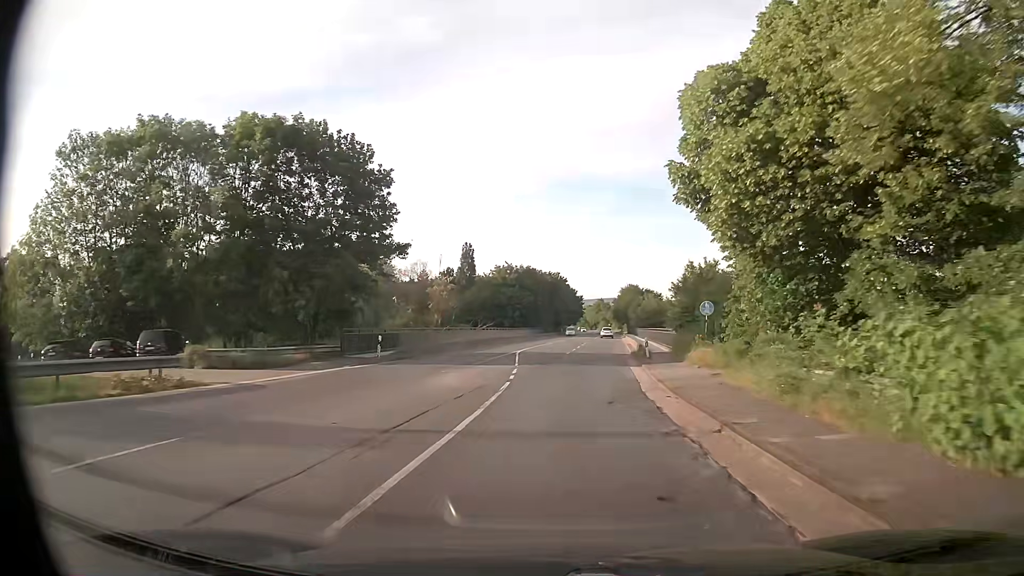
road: secondary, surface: asphalt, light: Day
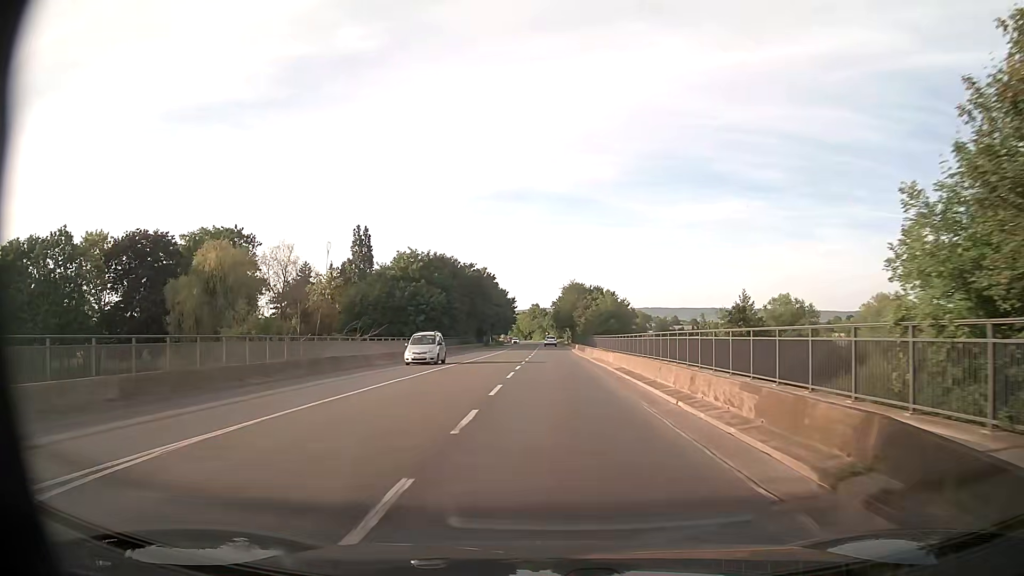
(+1.9, +35.6) m; +6°
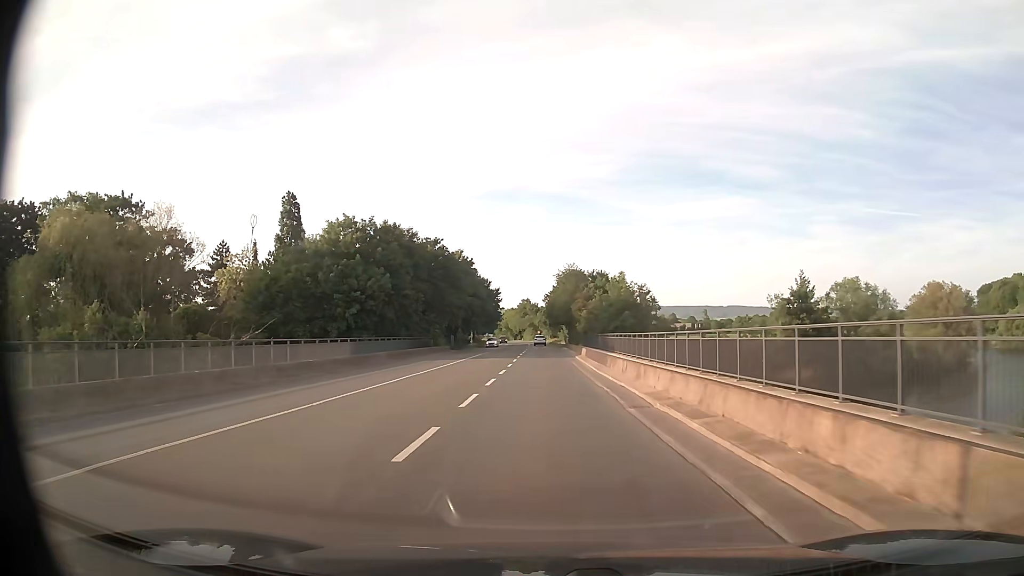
(+0.1, +26.9) m; 0°
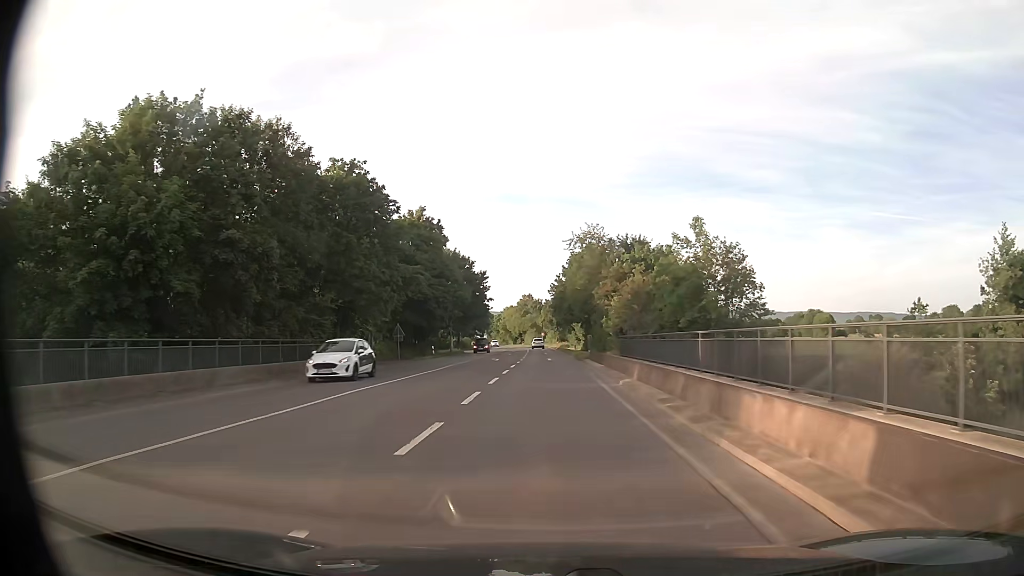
(-0.2, +36.8) m; 0°
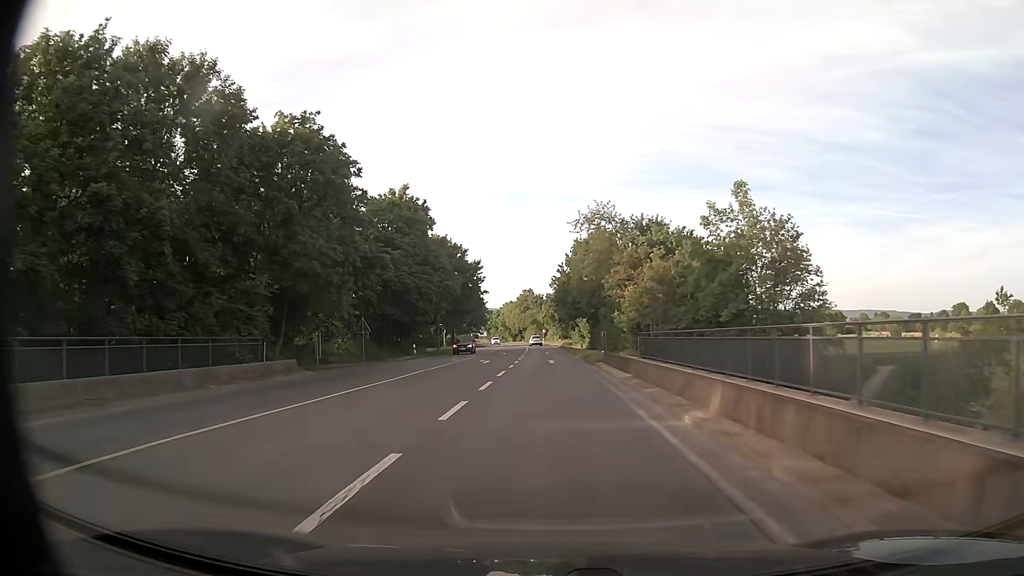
(0.0, +9.3) m; 0°
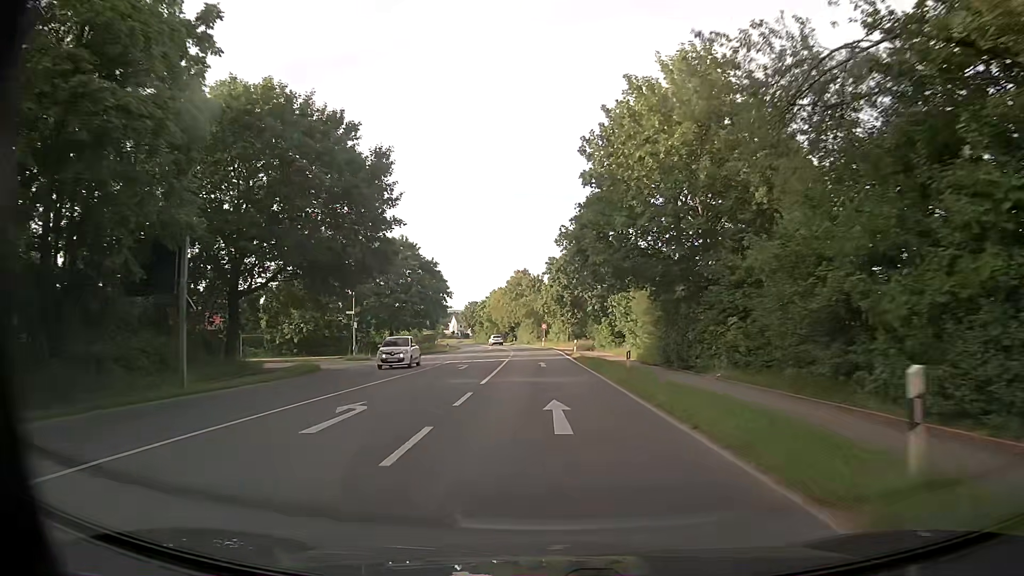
(-0.2, +46.9) m; 0°
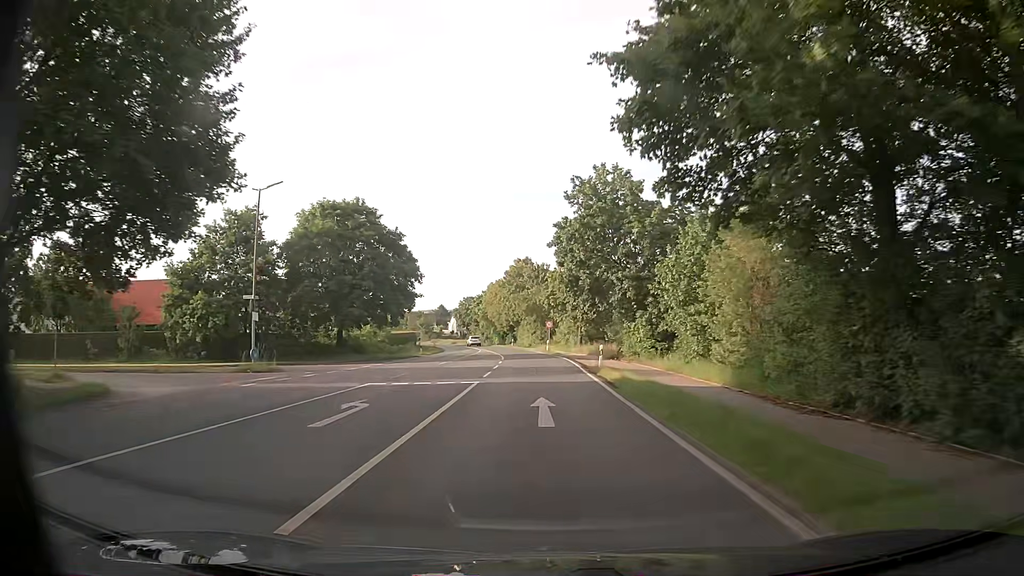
(-0.1, +19.2) m; -1°
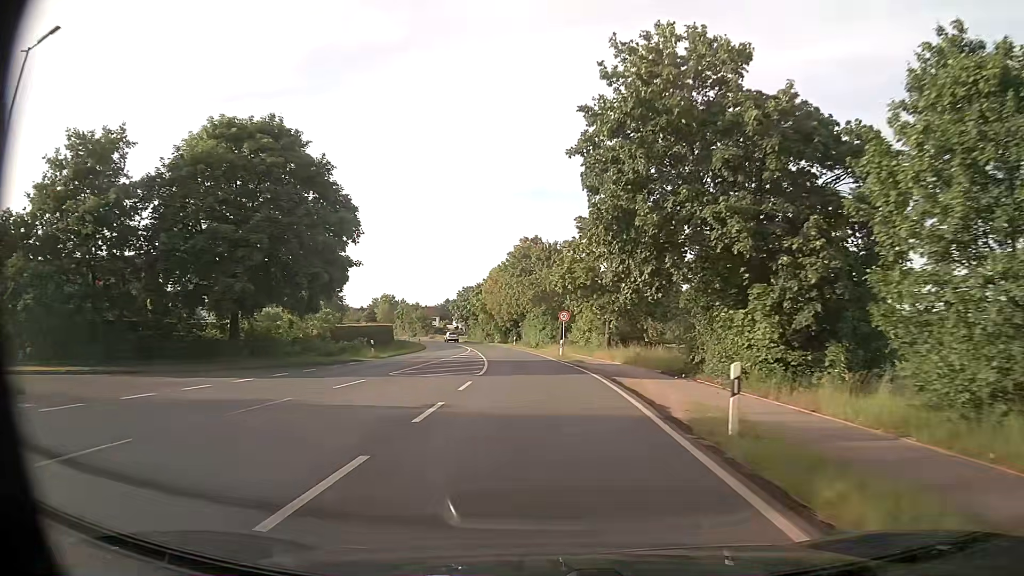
(-0.1, +19.4) m; -1°
(0, +10) (0, +20) (-1, +30) (-2, +40) (-3, +50) (-4, +60) (-6, +70) (-8, +79) (-10, +89) (-12, +99) m
